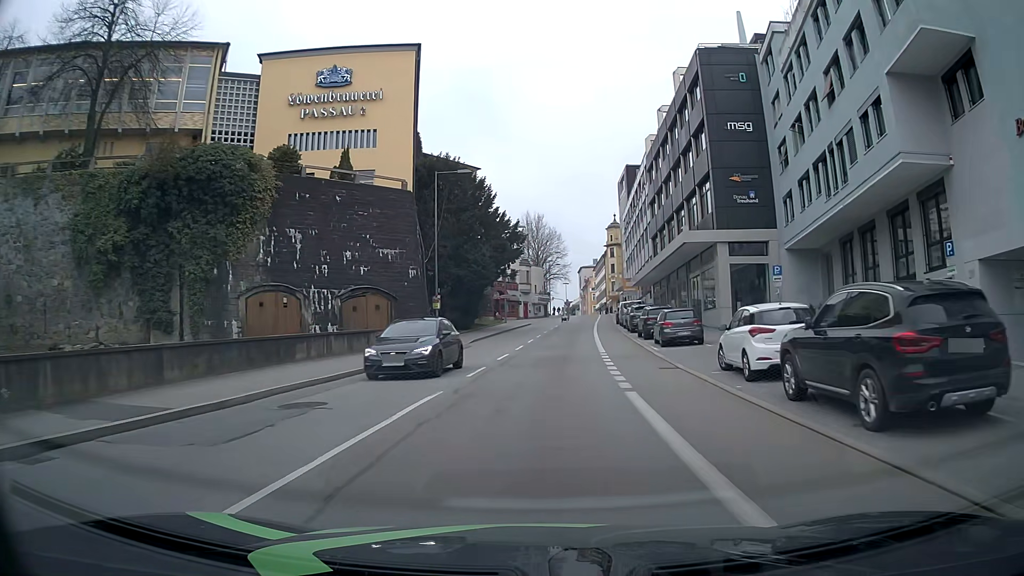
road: tertiary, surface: asphalt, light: Day
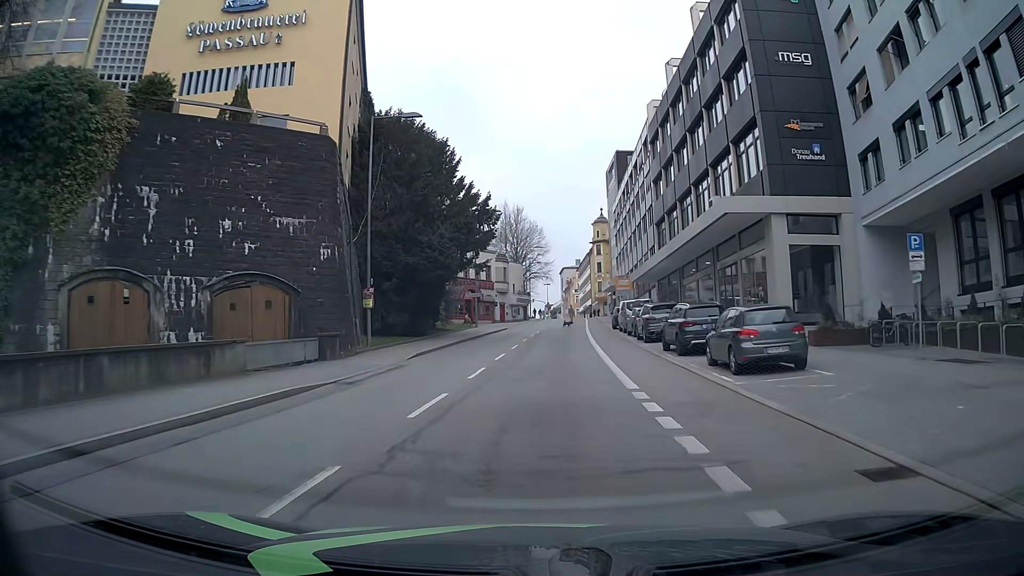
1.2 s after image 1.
(+0.1, +12.2) m; 0°
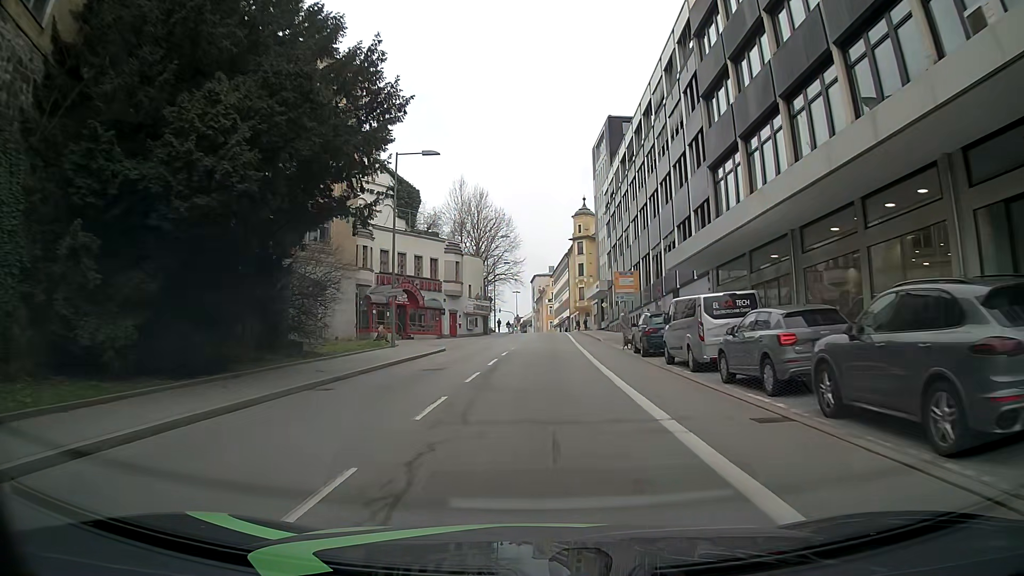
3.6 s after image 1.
(+1.0, +24.1) m; +4°
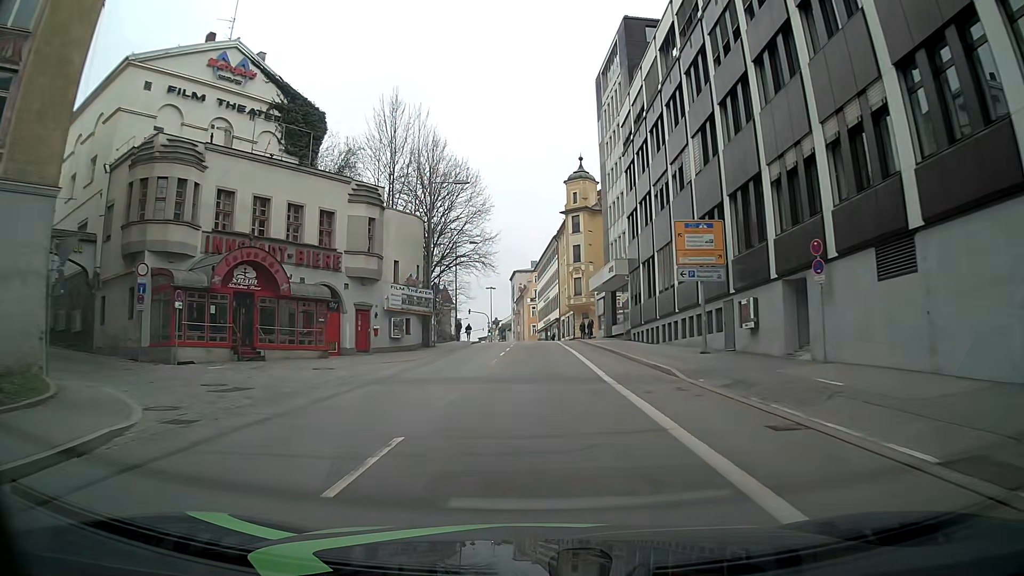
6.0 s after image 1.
(-0.4, +28.3) m; 0°
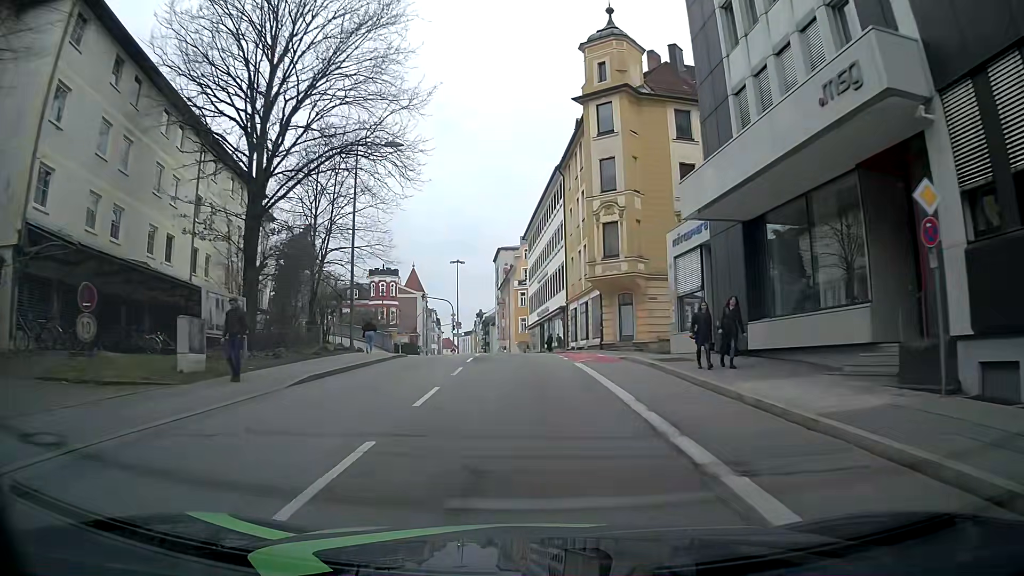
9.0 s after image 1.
(+0.3, +37.0) m; -2°
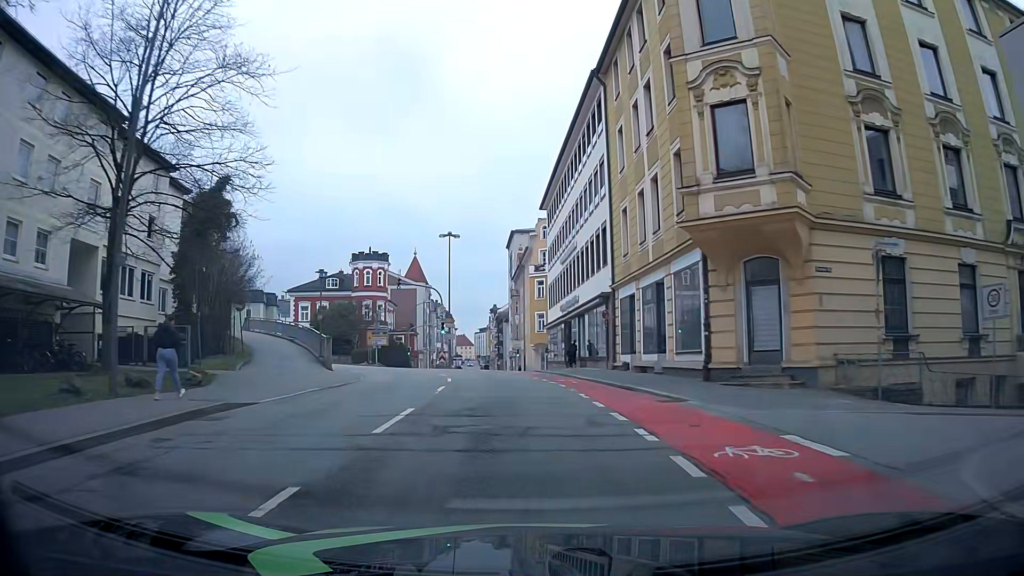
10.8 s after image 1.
(+0.3, +19.8) m; 0°
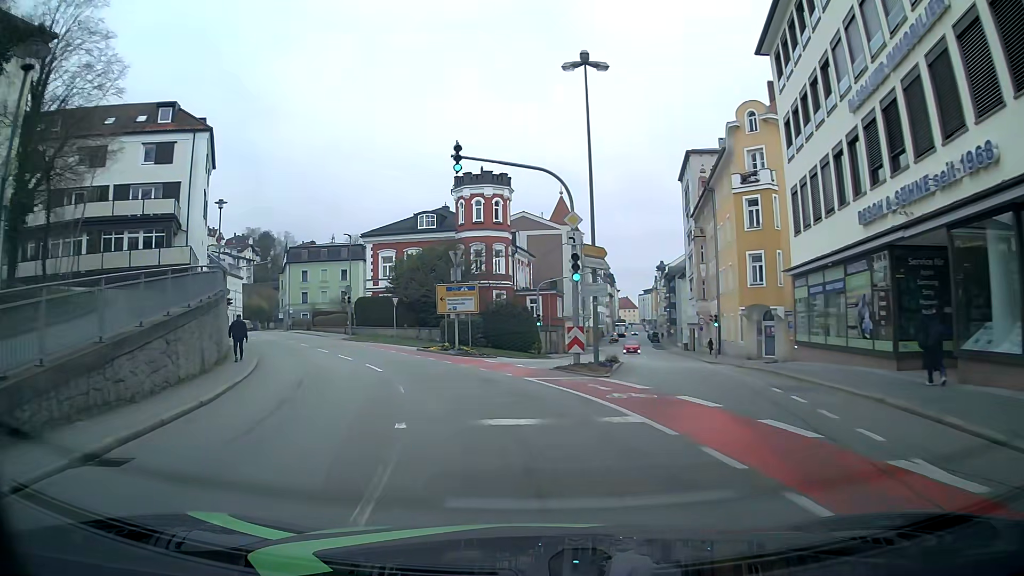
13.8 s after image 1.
(-2.0, +29.4) m; -12°
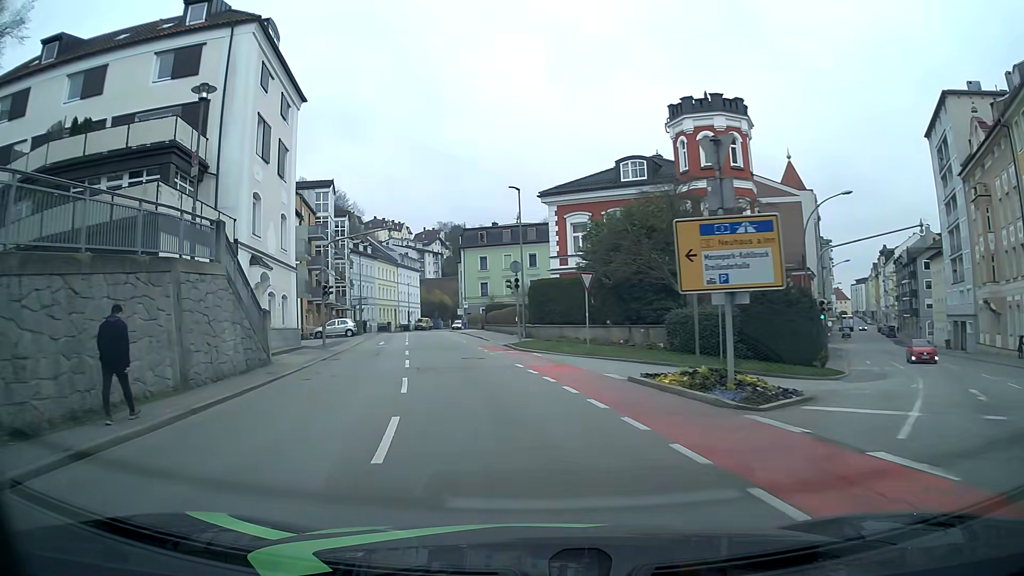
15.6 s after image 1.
(-2.8, +18.6) m; -17°
(-1, +10) (-3, +20) (-4, +30) (-7, +39) (-9, +49) (-10, +59) (-13, +69) (-15, +79) (-16, +88) (-17, +98) m
